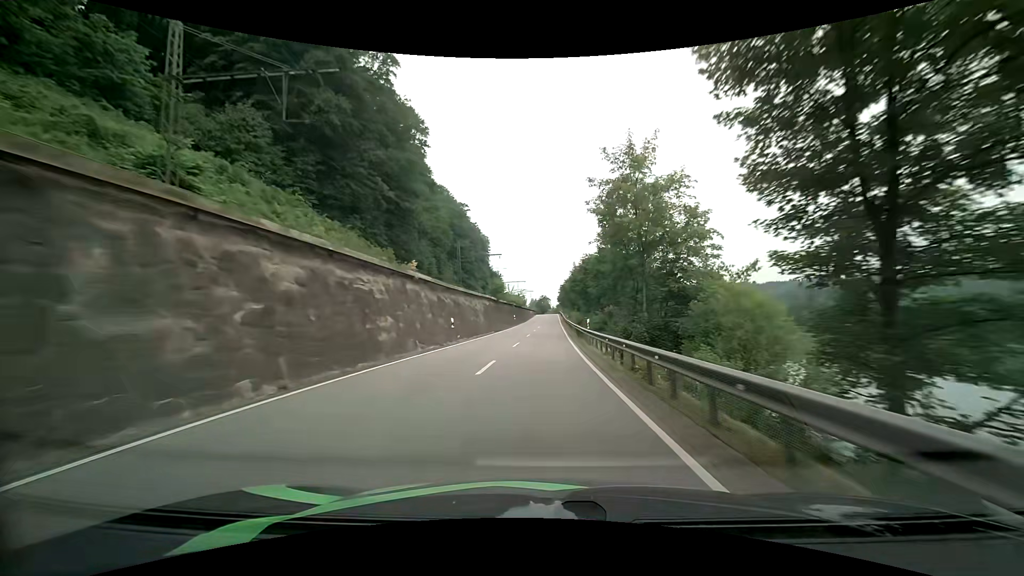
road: primary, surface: asphalt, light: Day
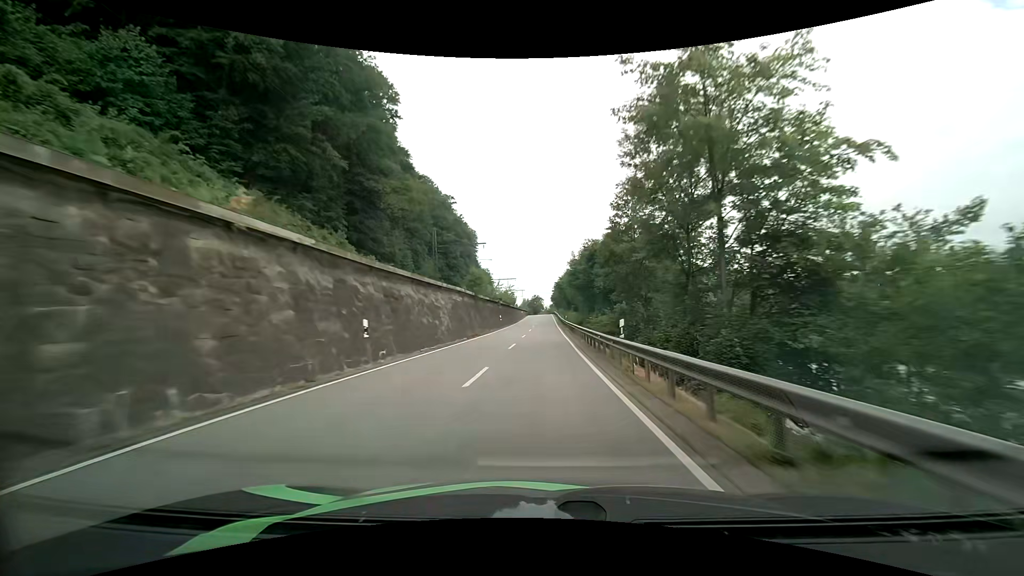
(+0.3, +13.9) m; +2°
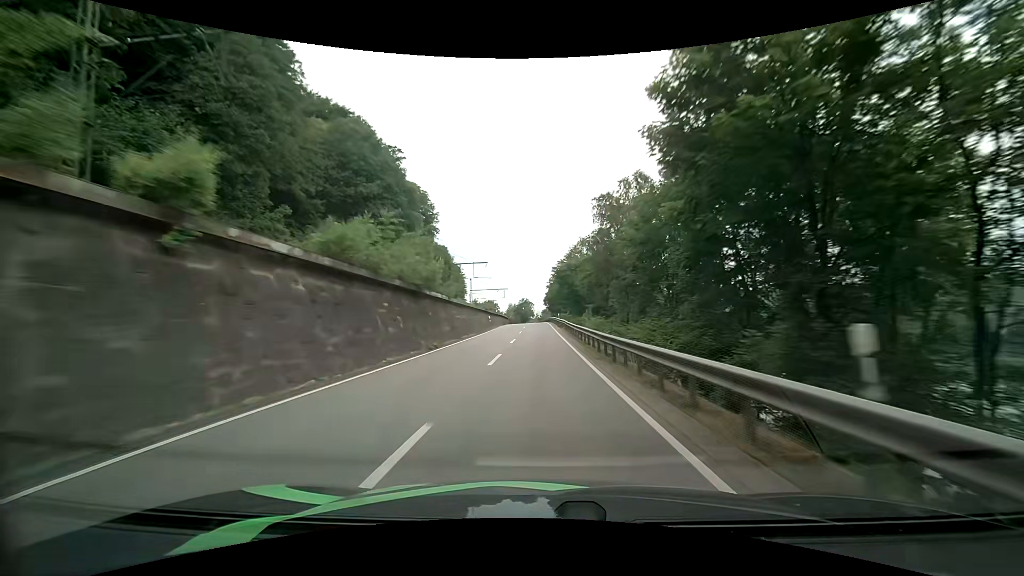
(+0.3, +55.6) m; +1°
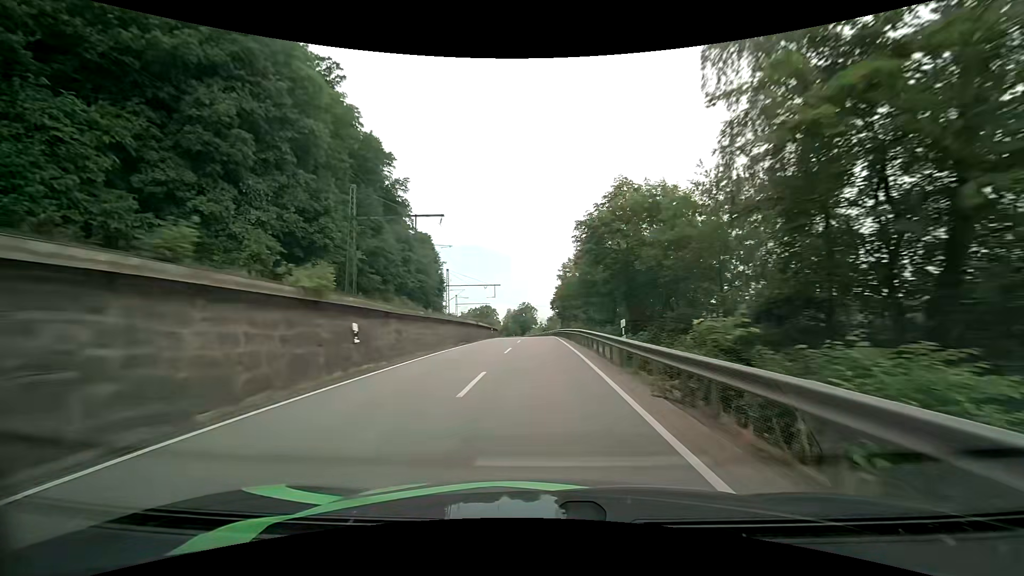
(0.0, +41.5) m; 0°
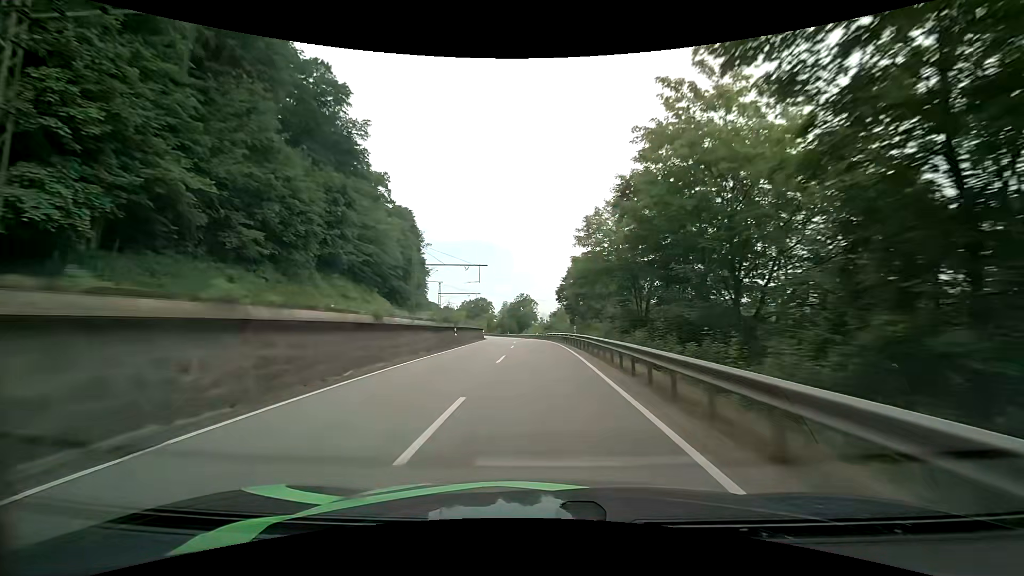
(-0.1, +27.3) m; 0°
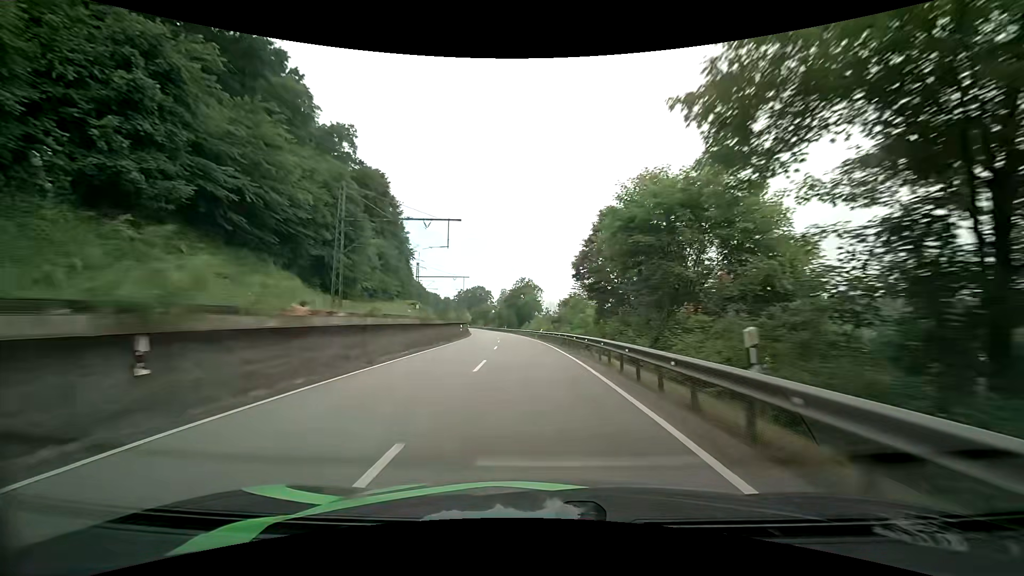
(-0.2, +27.3) m; -1°
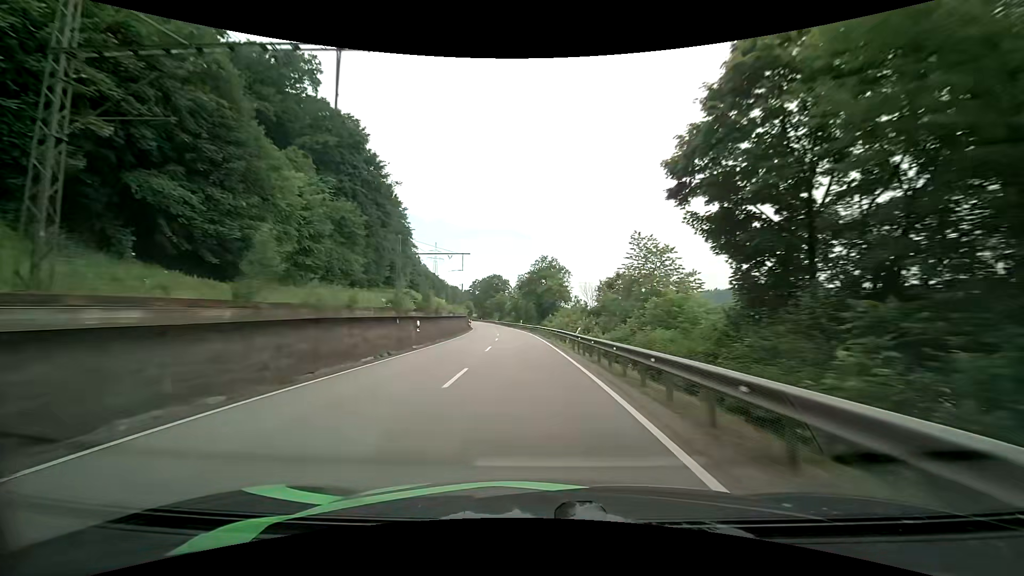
(-0.3, +27.3) m; -2°
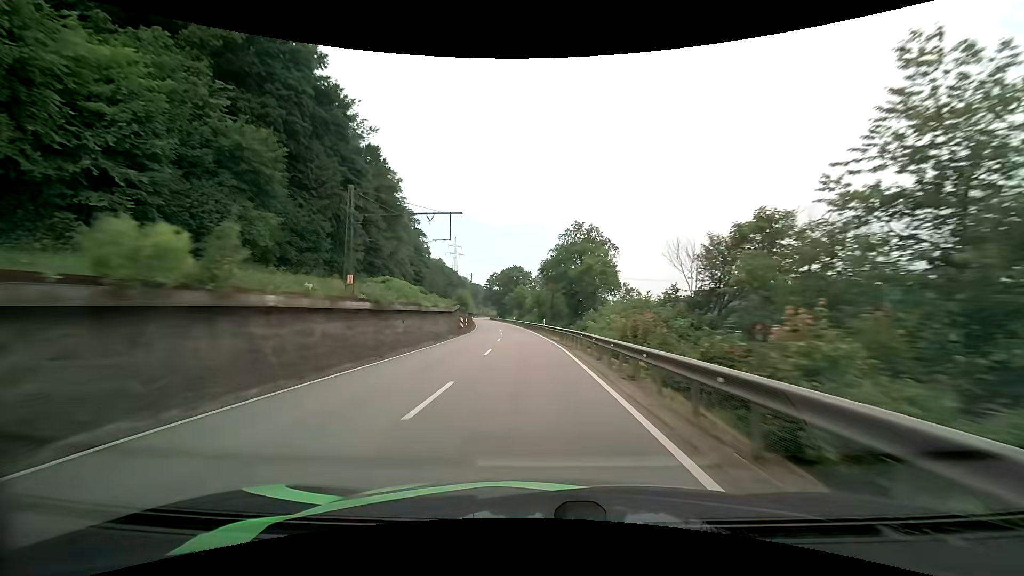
(-0.8, +27.3) m; -3°
(0, +10) (0, +20) (-1, +30) (-1, +40) (-2, +50) (-3, +60) (-4, +70) (-5, +80) (-6, +90) (-8, +100) m
